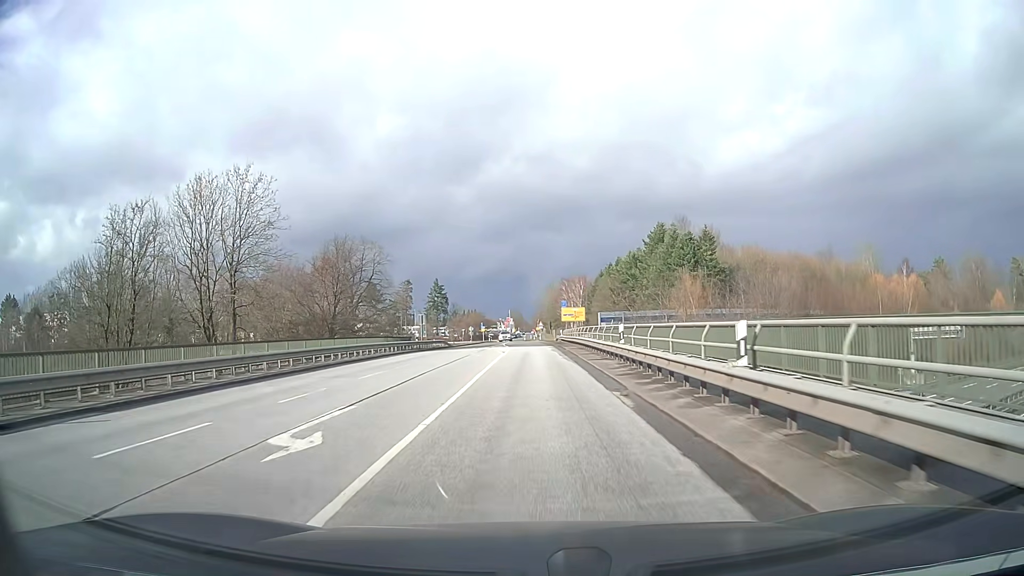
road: secondary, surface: asphalt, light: Day
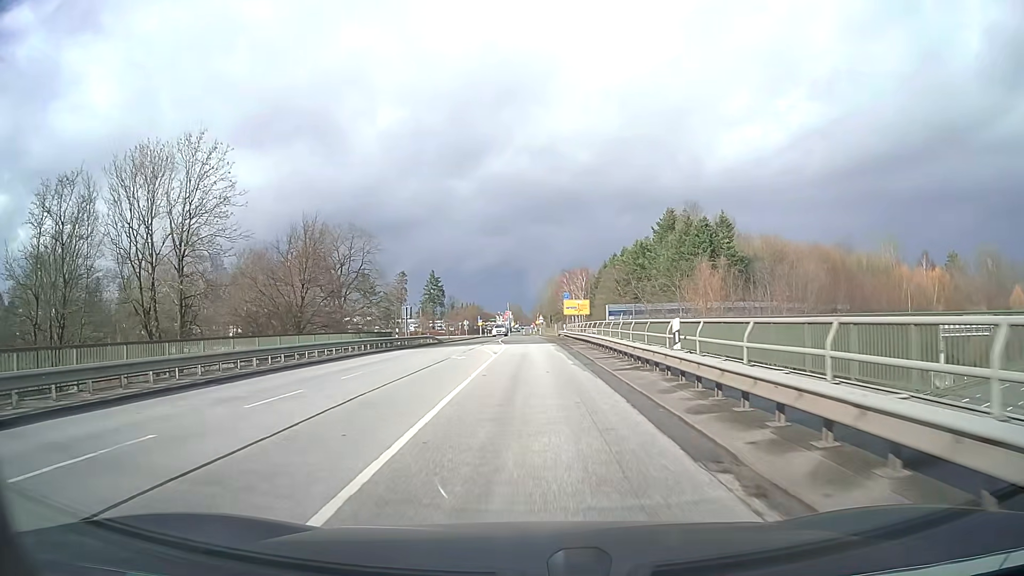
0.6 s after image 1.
(0.0, +7.7) m; 0°
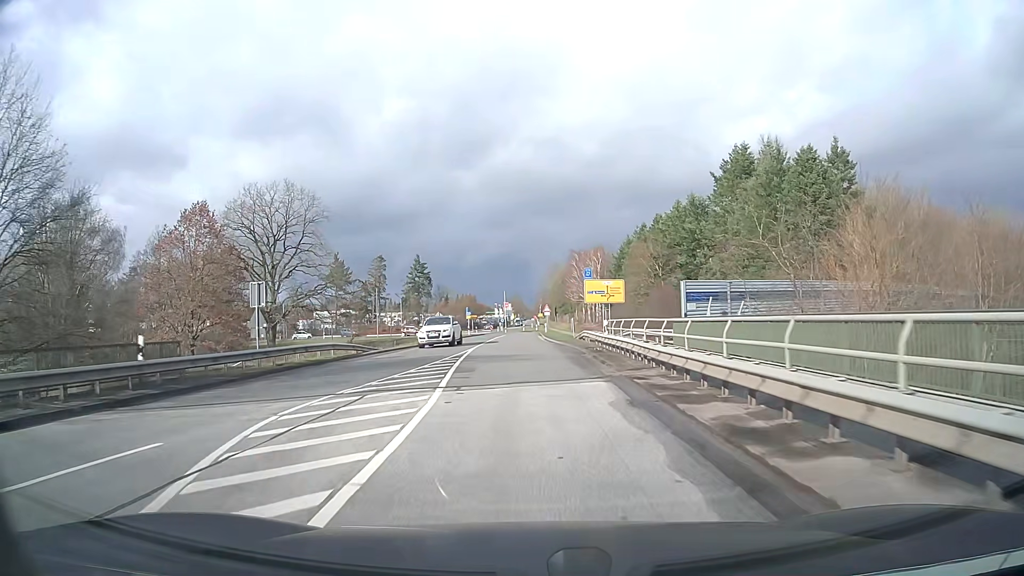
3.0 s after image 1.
(0.0, +30.8) m; 0°
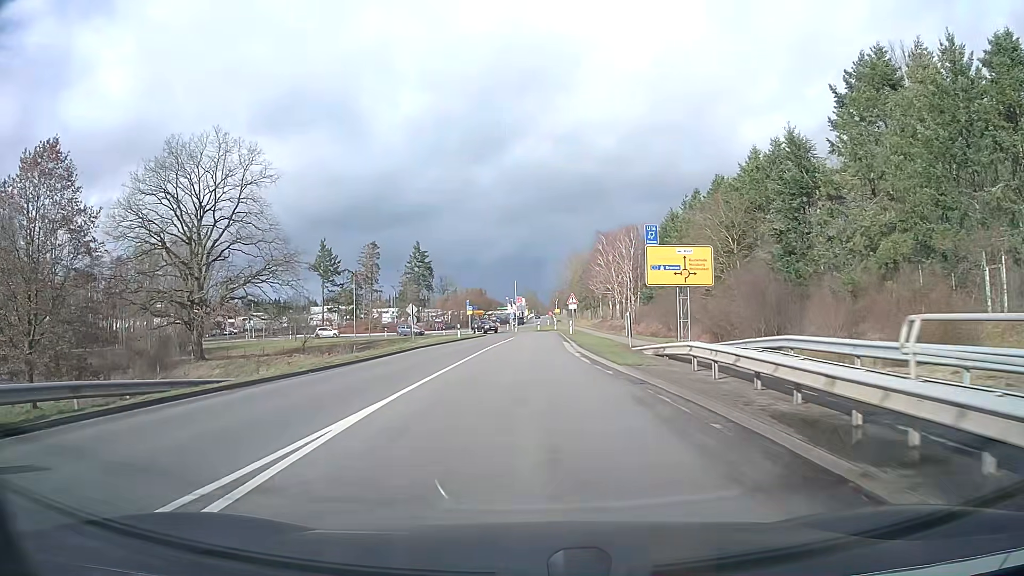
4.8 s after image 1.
(-0.3, +23.2) m; -1°
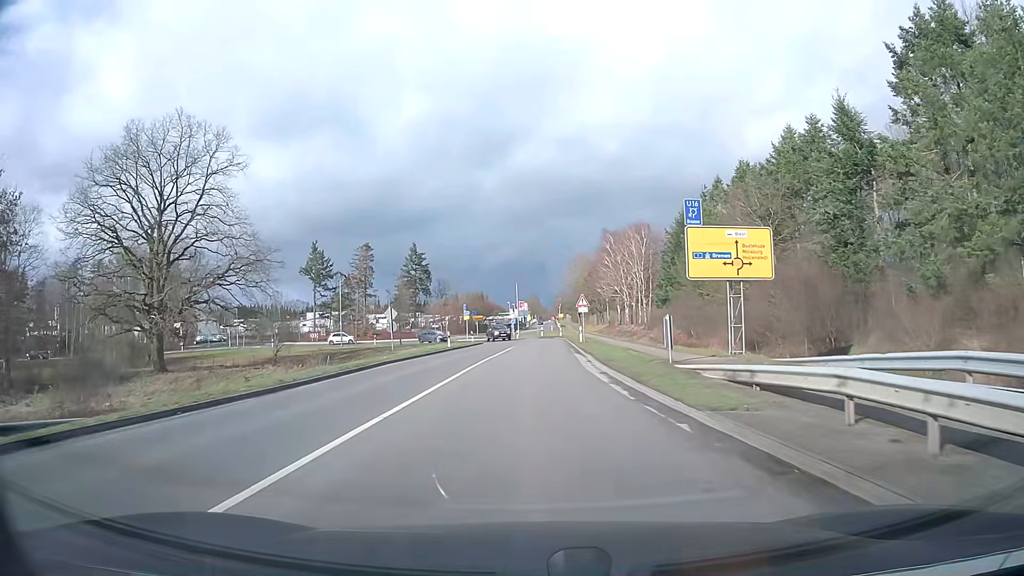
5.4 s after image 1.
(0.0, +7.7) m; 0°
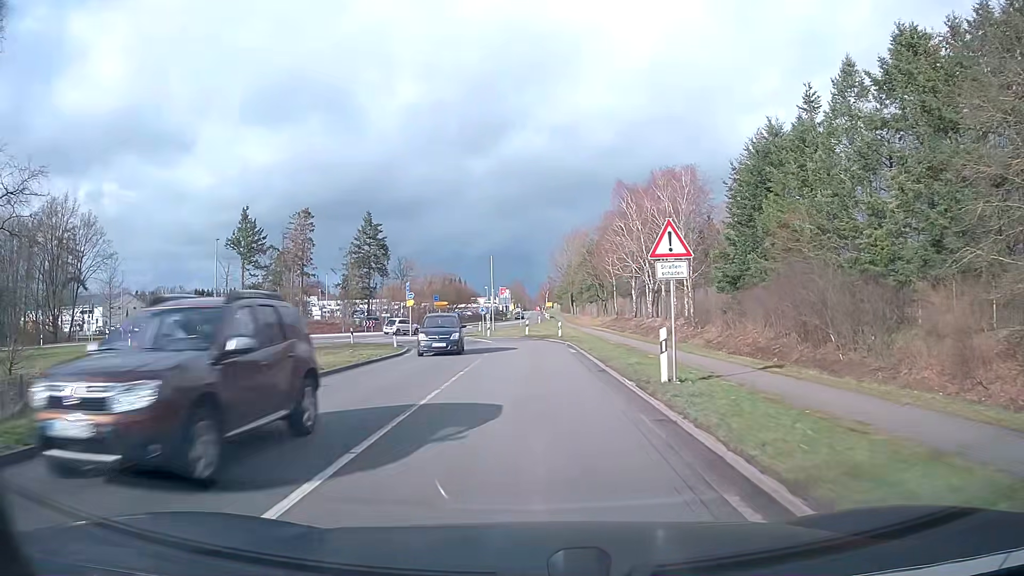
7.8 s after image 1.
(+0.2, +30.7) m; +1°
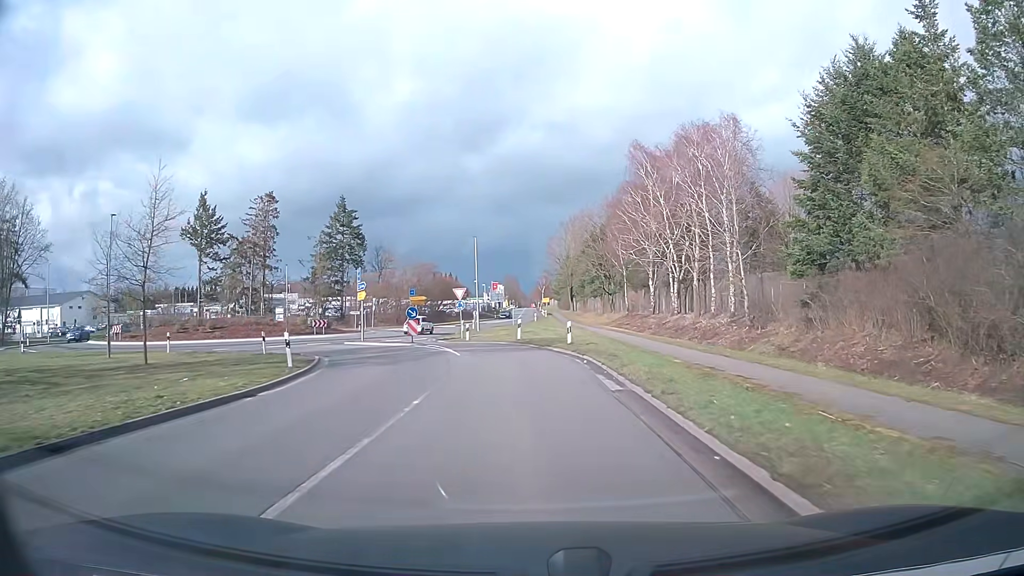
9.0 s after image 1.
(+0.1, +14.3) m; +1°
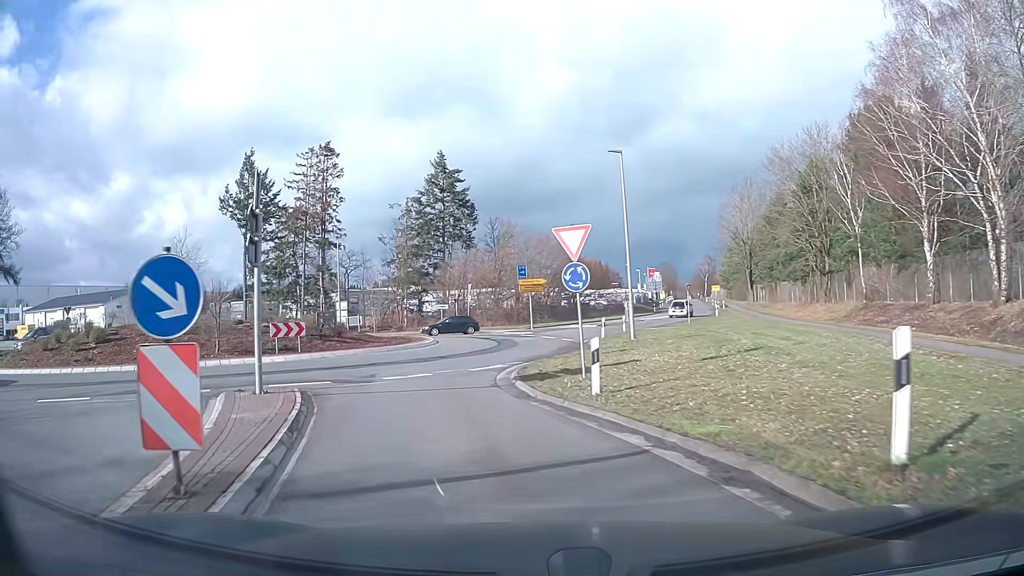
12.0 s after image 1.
(-1.9, +28.5) m; -13°
(-1, +10) (-3, +20) (-2, +30) (-4, +39) (-11, +47) (-20, +51) (-29, +56) (-37, +61) (-47, +65) (-56, +67) m
